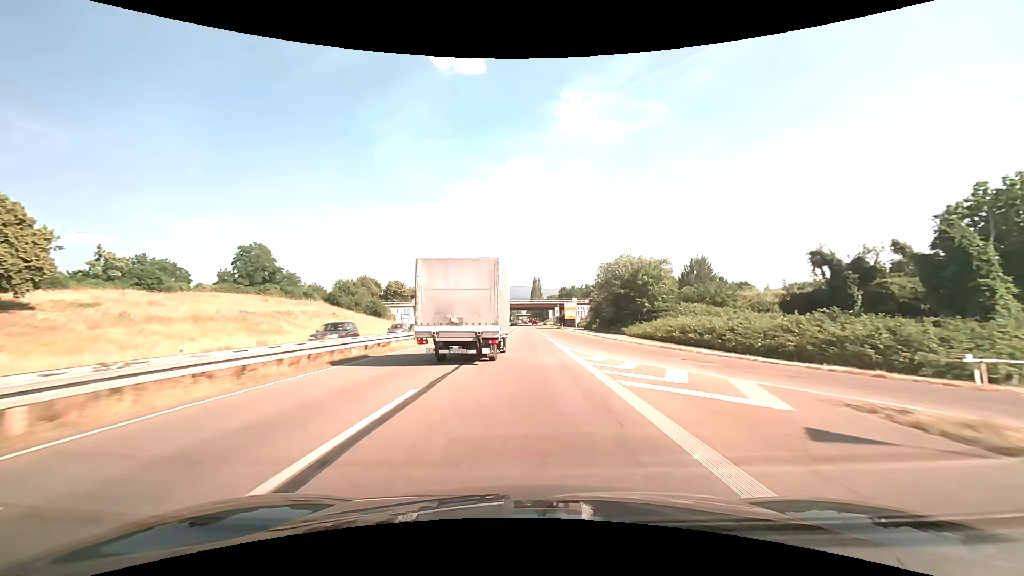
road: trunk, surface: asphalt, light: Day
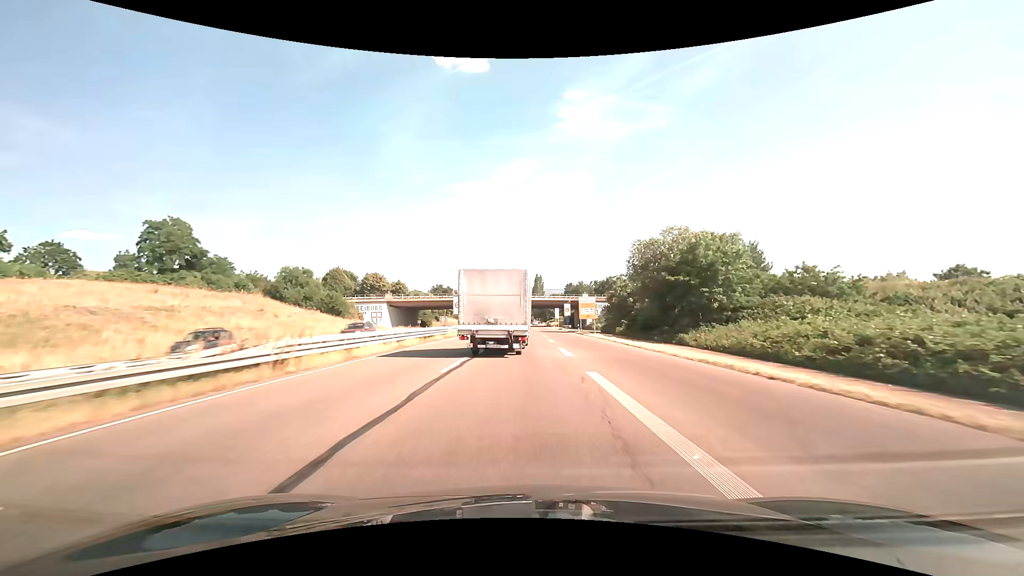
(-0.1, +26.7) m; 0°
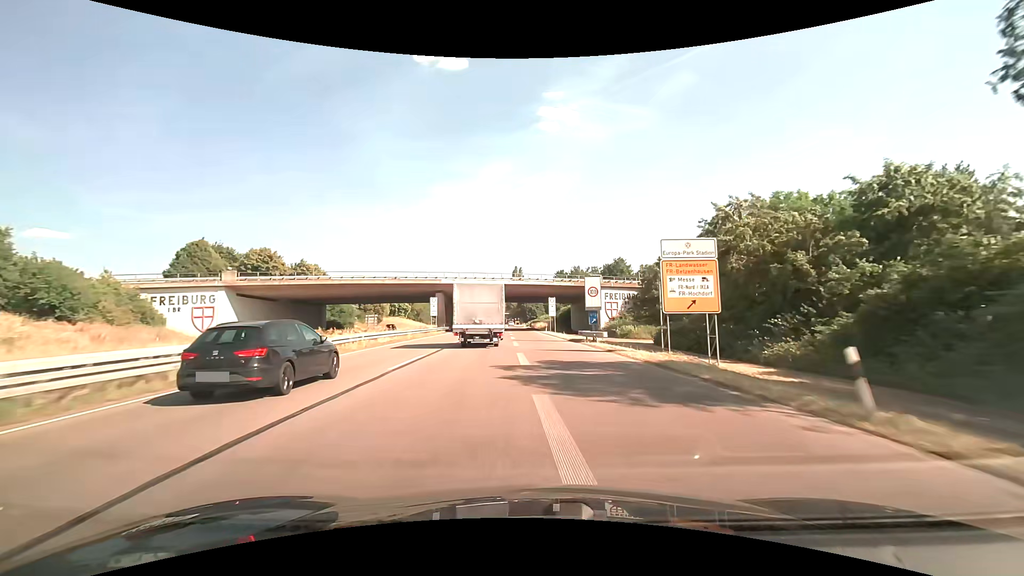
(+0.8, +52.6) m; +2°
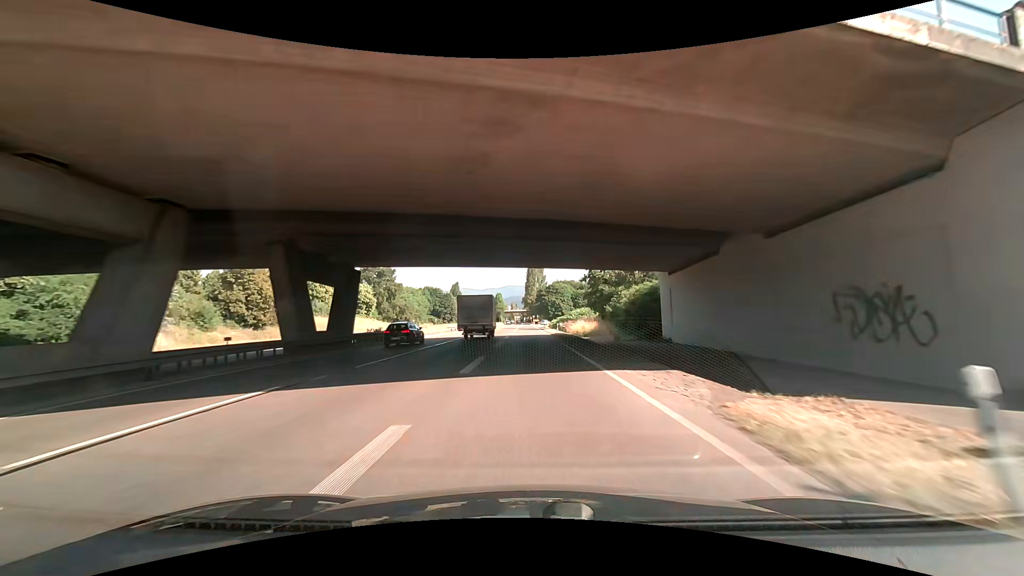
(-0.6, +63.0) m; -2°
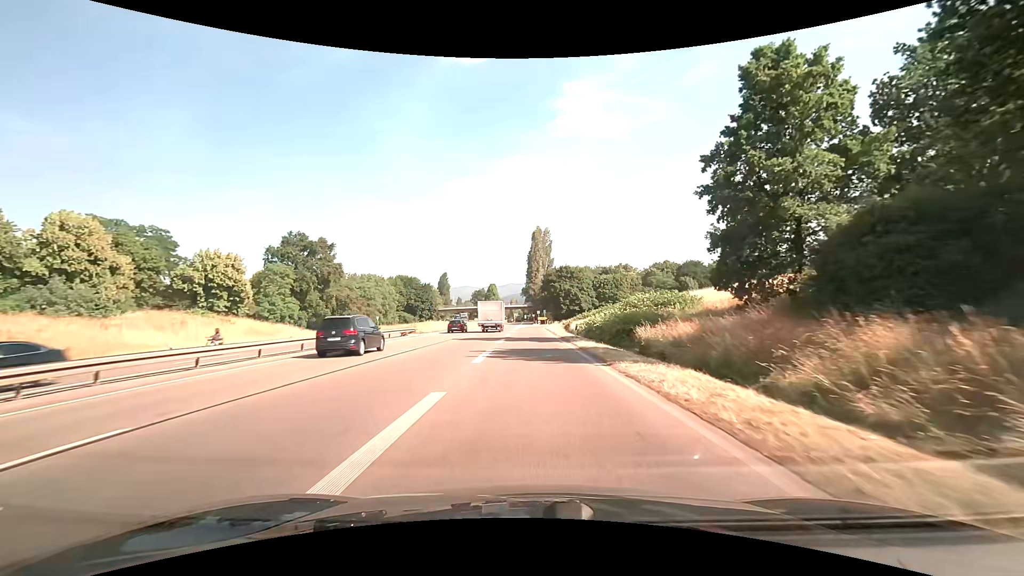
(+1.6, +57.8) m; 0°
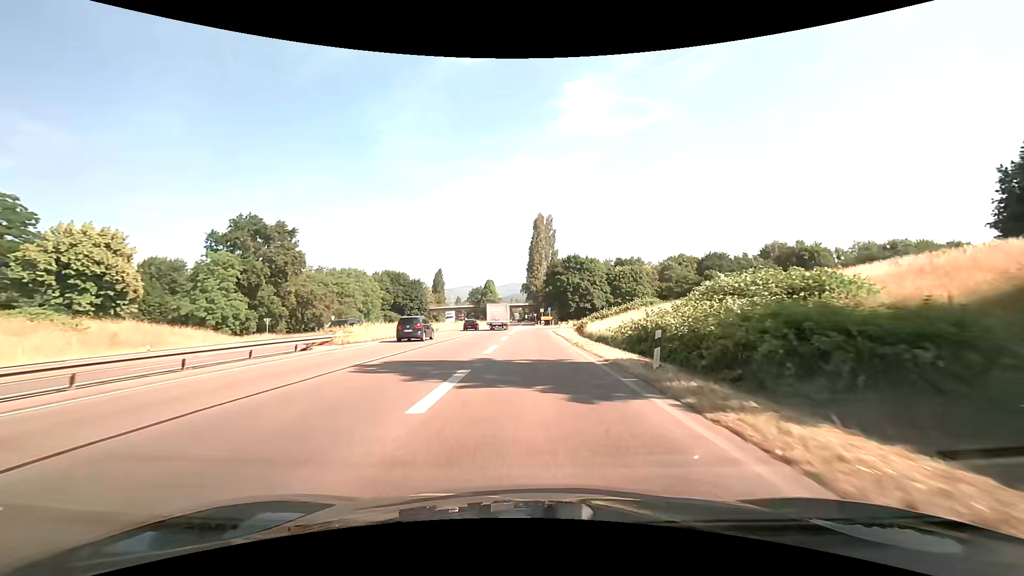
(0.0, +20.5) m; 0°
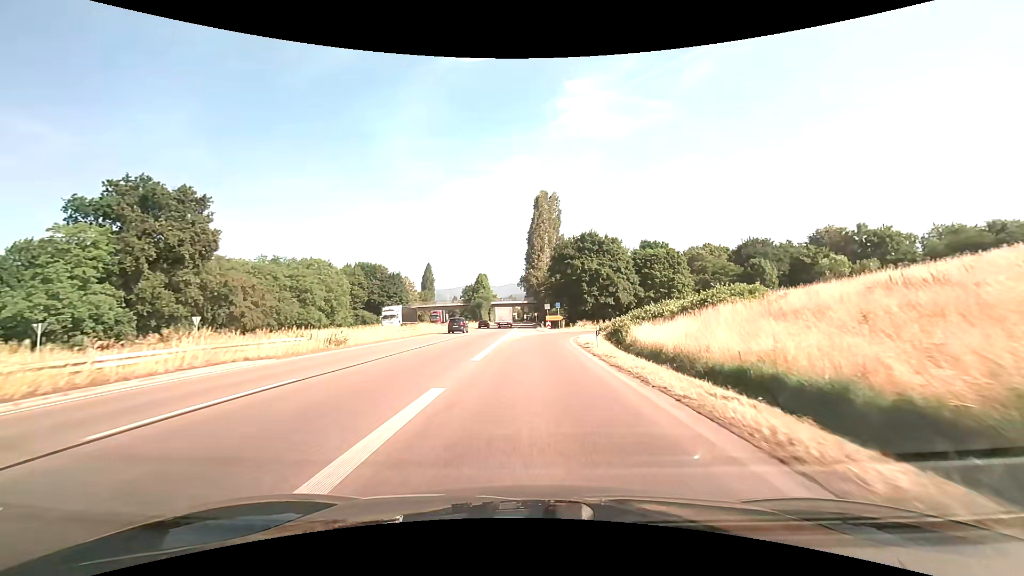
(-0.1, +27.6) m; 0°
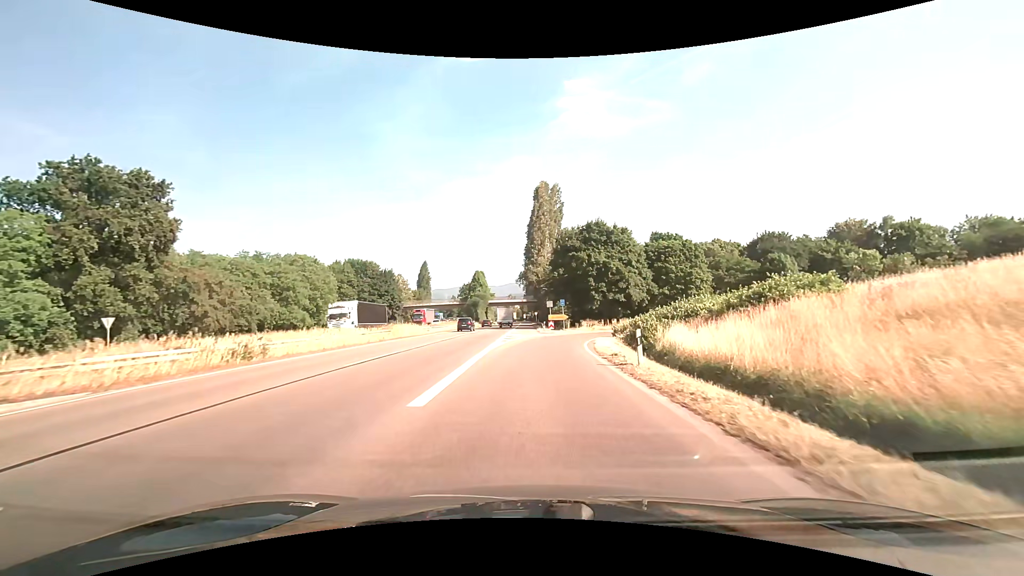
(0.0, +8.3) m; 0°
